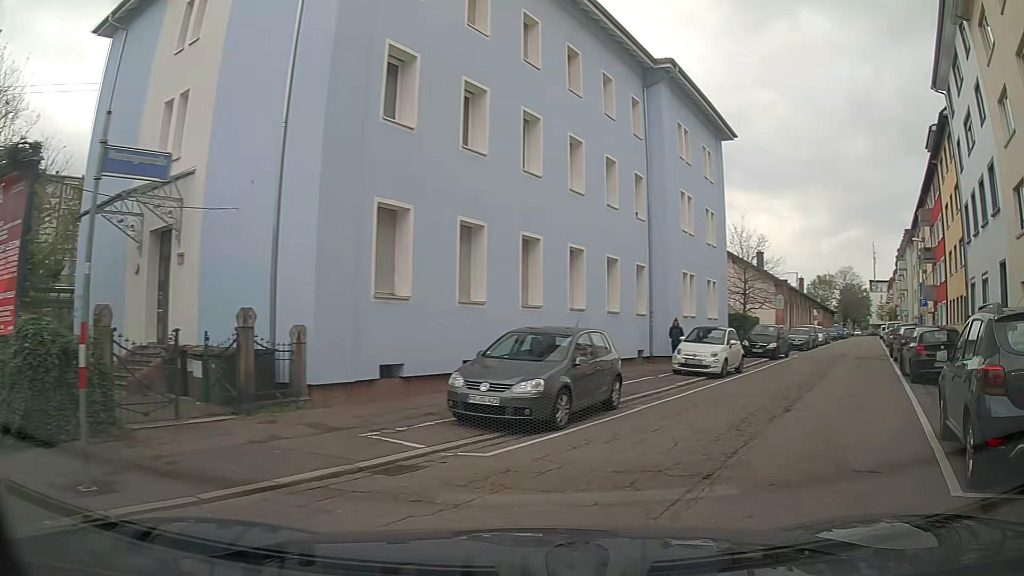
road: residential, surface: asphalt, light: Day
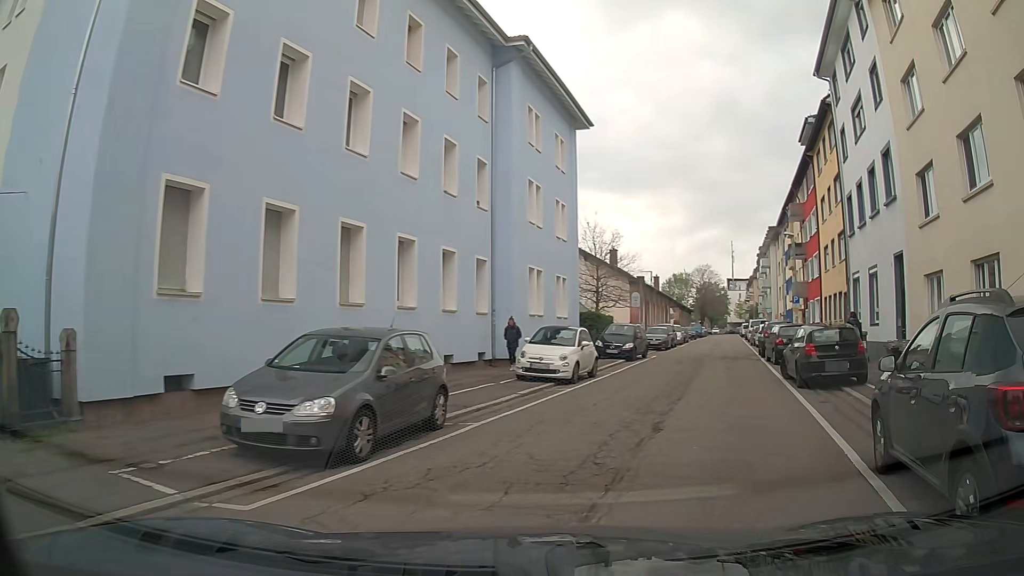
(+0.3, +2.4) m; +13°
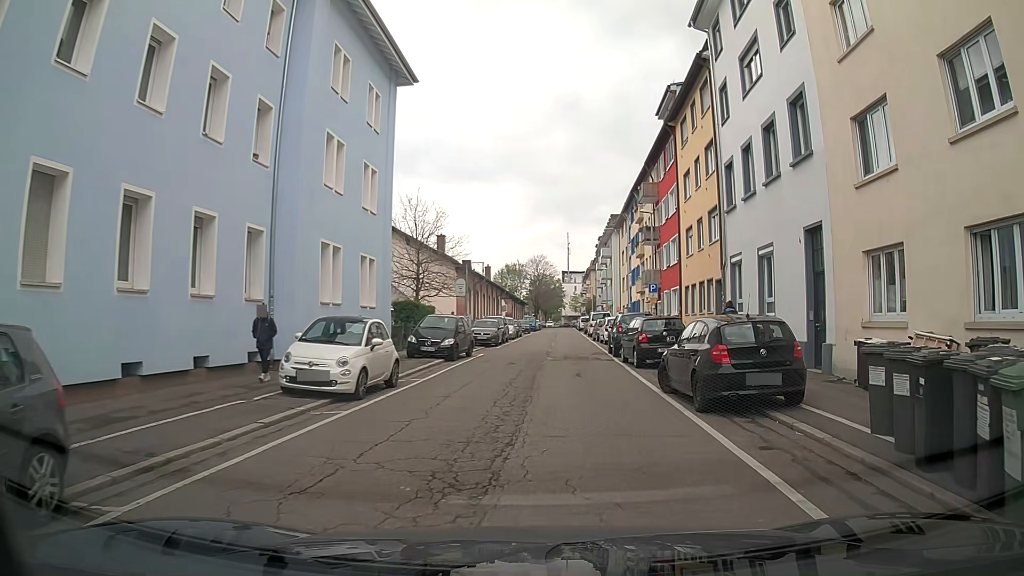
(+0.7, +5.6) m; +14°
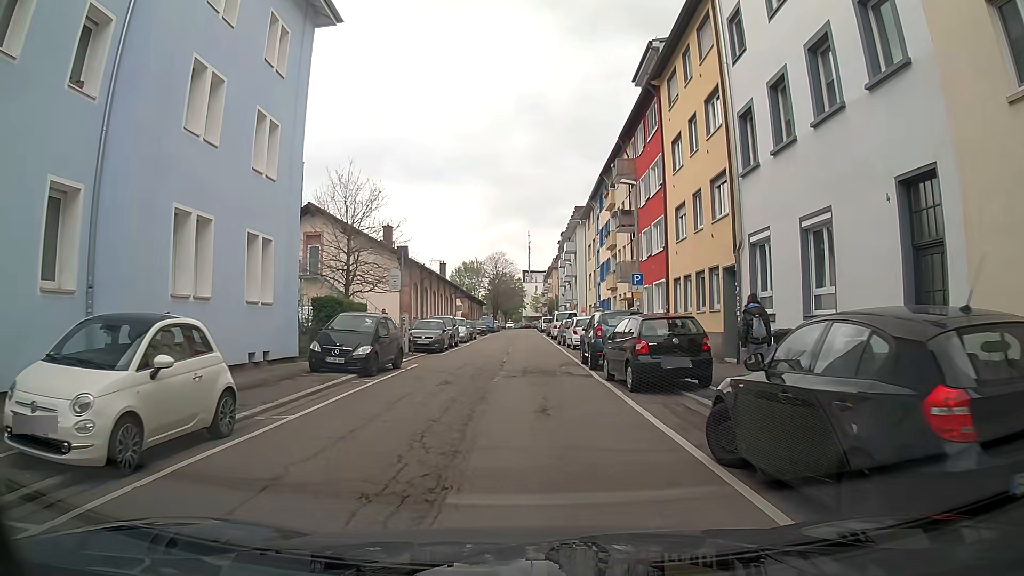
(+0.2, +6.7) m; +4°
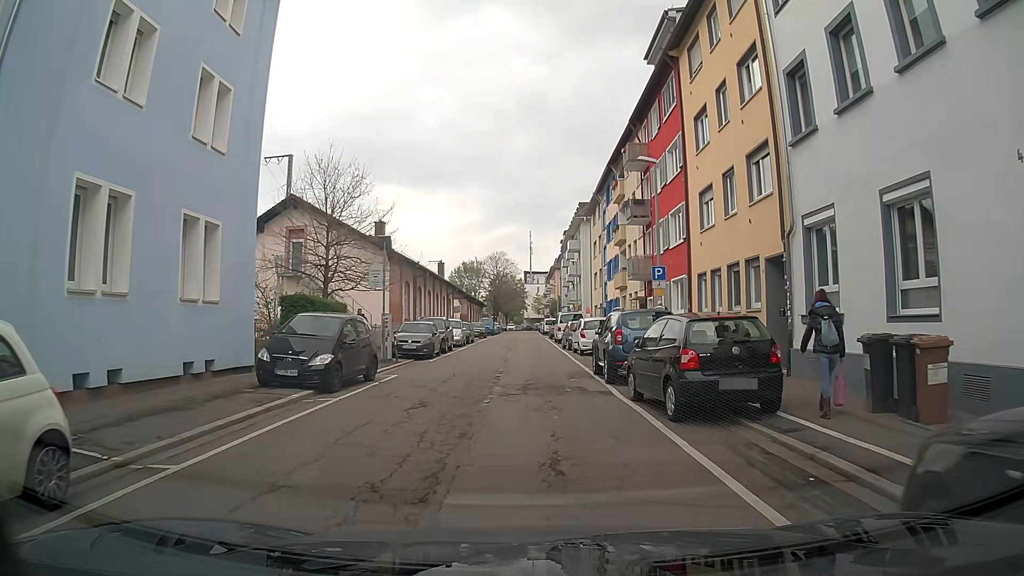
(-0.1, +3.7) m; -1°
